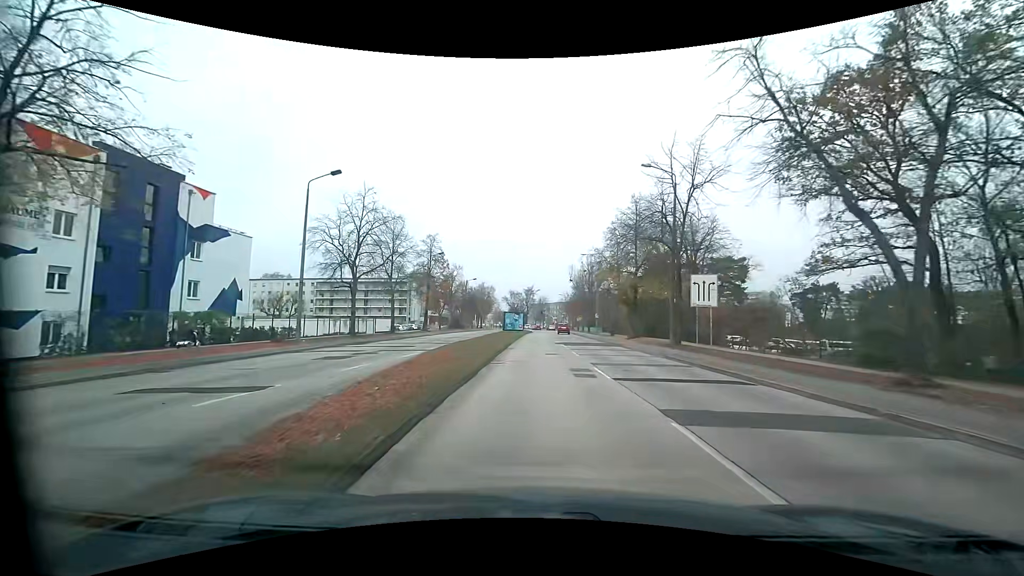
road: tertiary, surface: concrete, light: Day
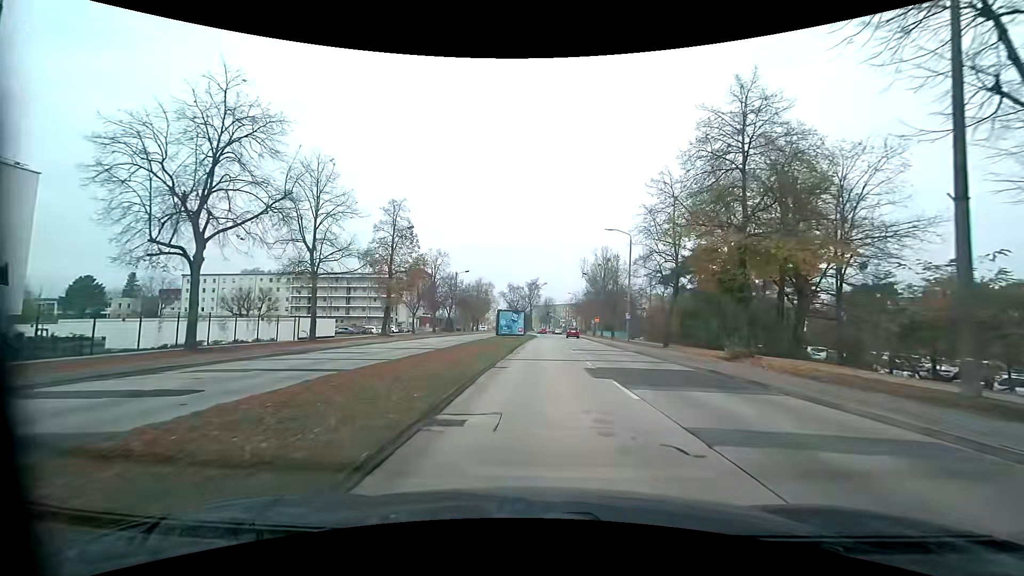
(-0.2, +20.6) m; 0°
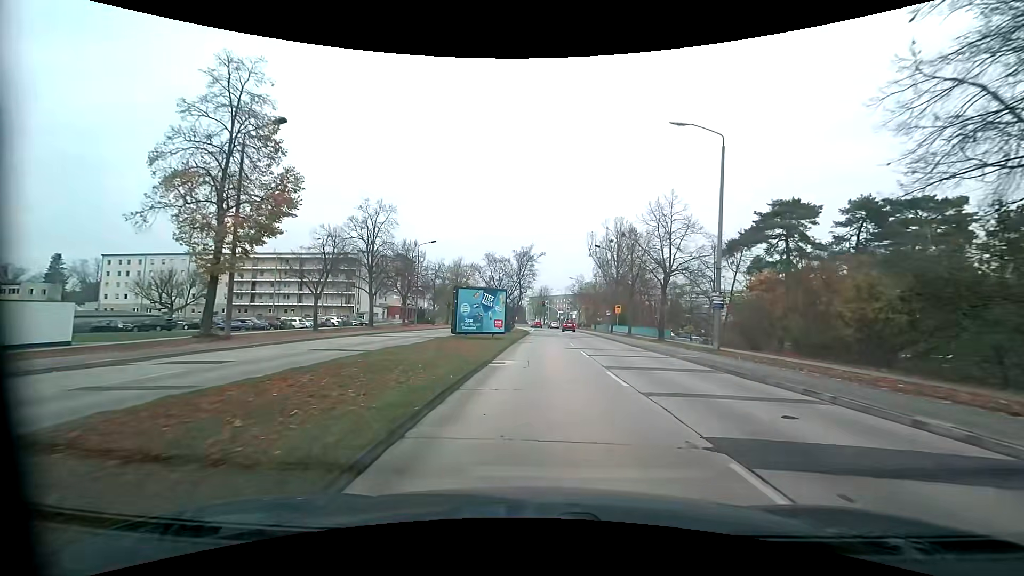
(0.0, +26.0) m; 0°
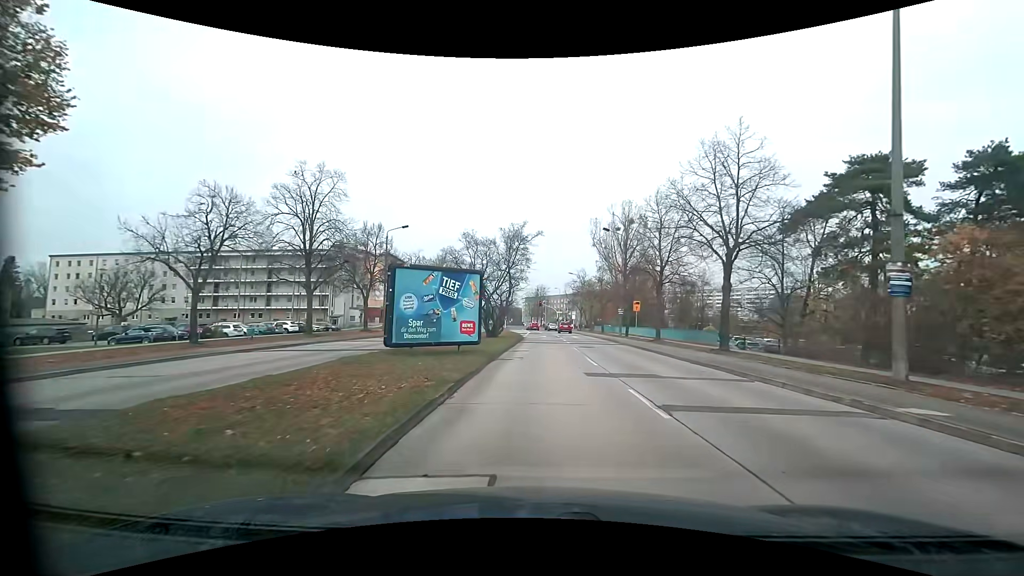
(+0.2, +12.3) m; +1°
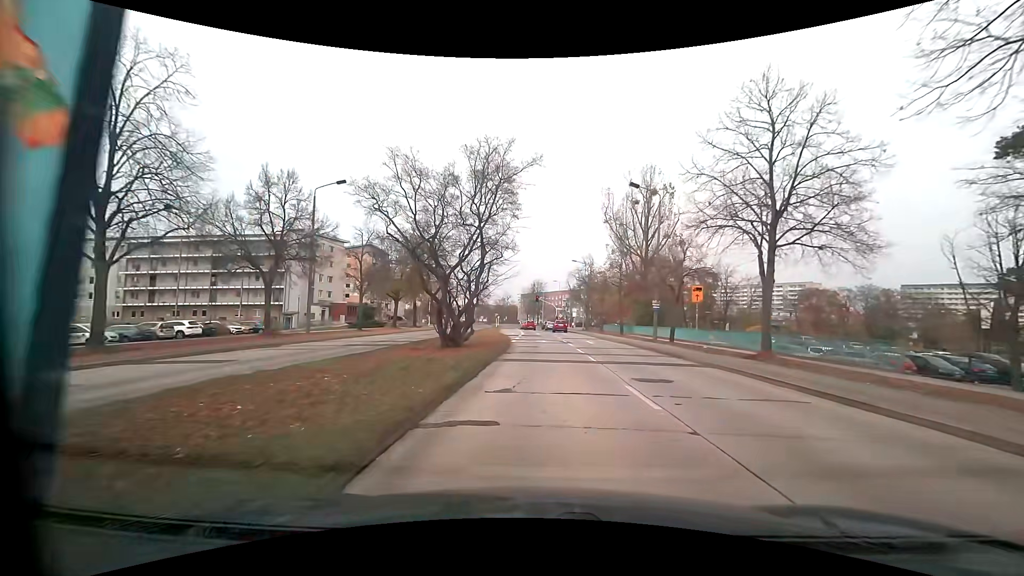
(+0.1, +16.8) m; 0°
